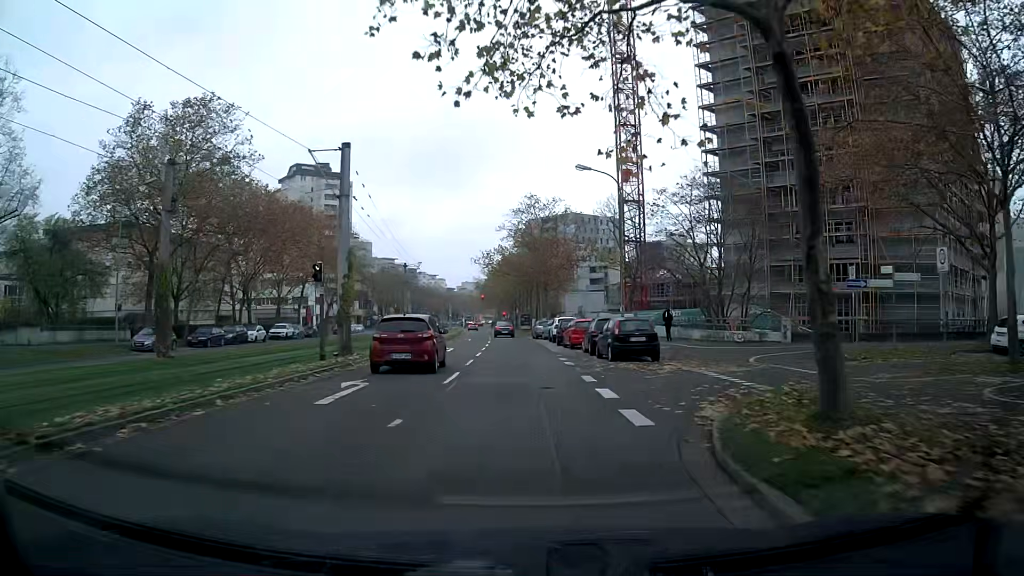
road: tertiary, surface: asphalt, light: Day
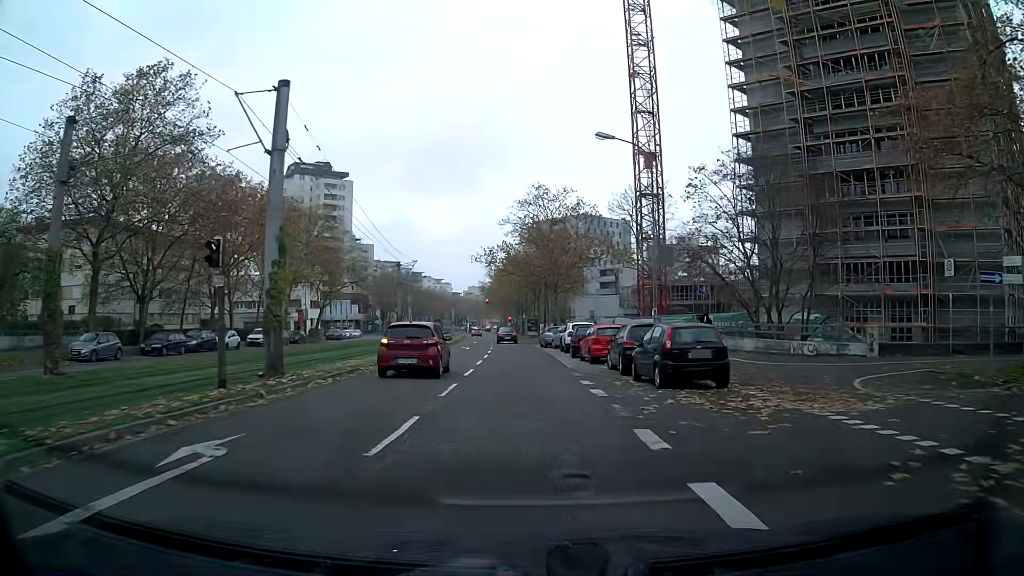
(0.0, +7.2) m; -1°
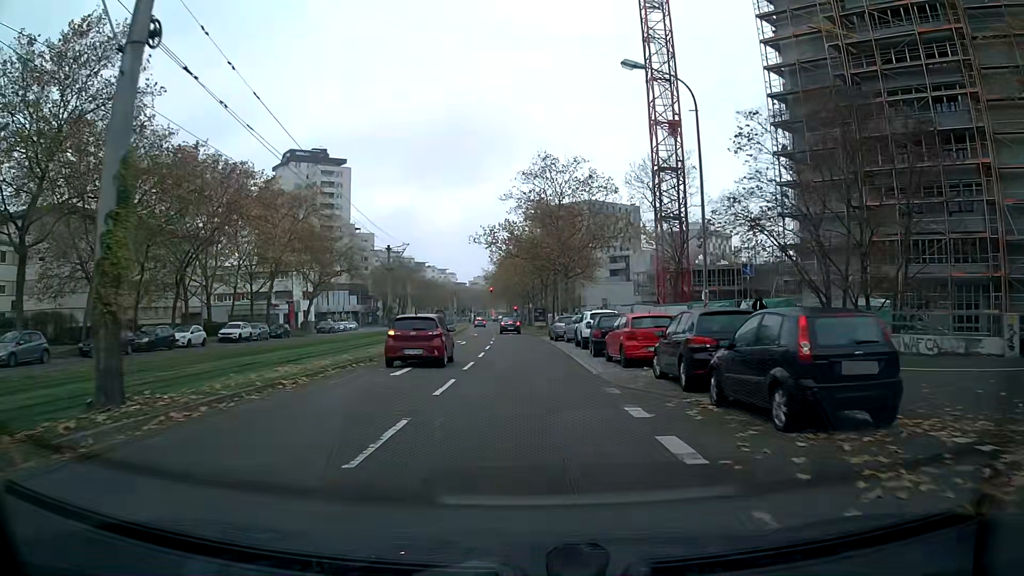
(0.0, +7.2) m; -1°
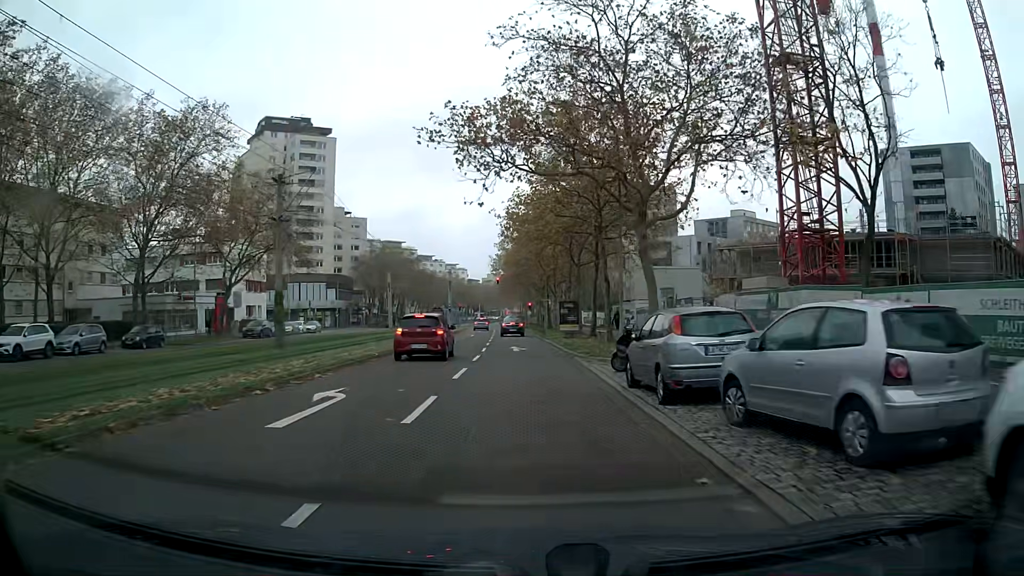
(-0.4, +28.3) m; -2°
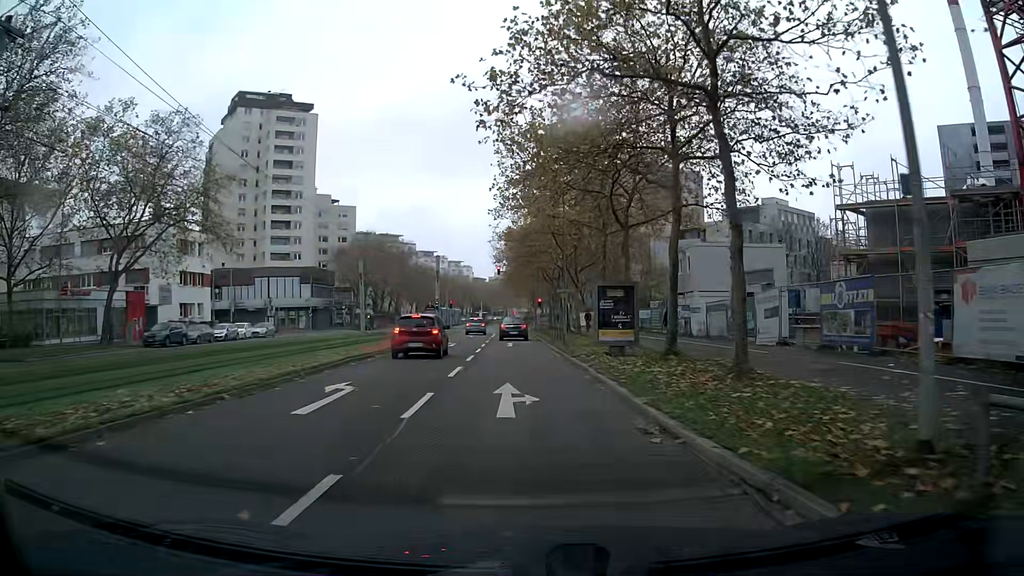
(-0.1, +18.6) m; -1°
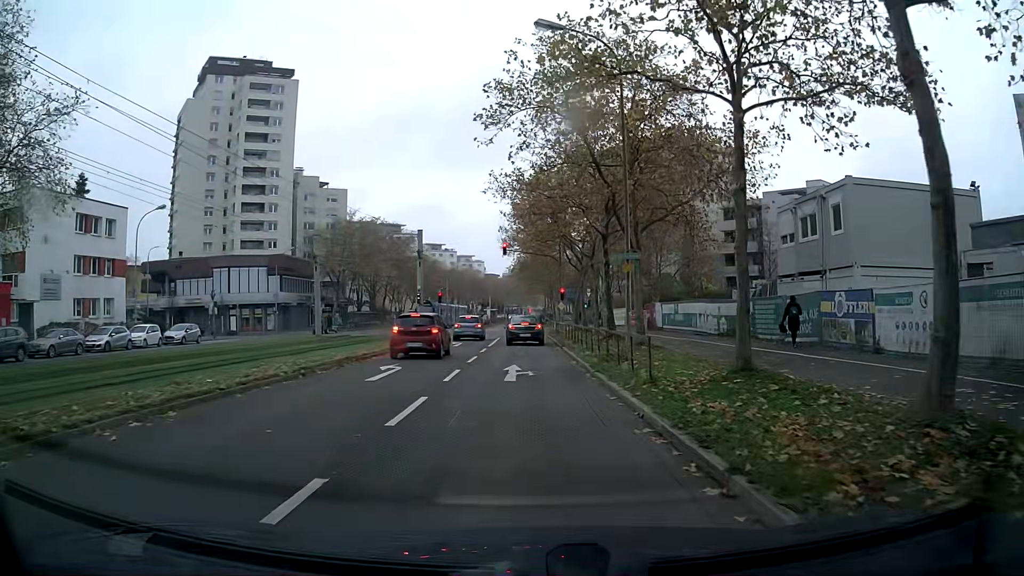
(-0.2, +19.1) m; -1°
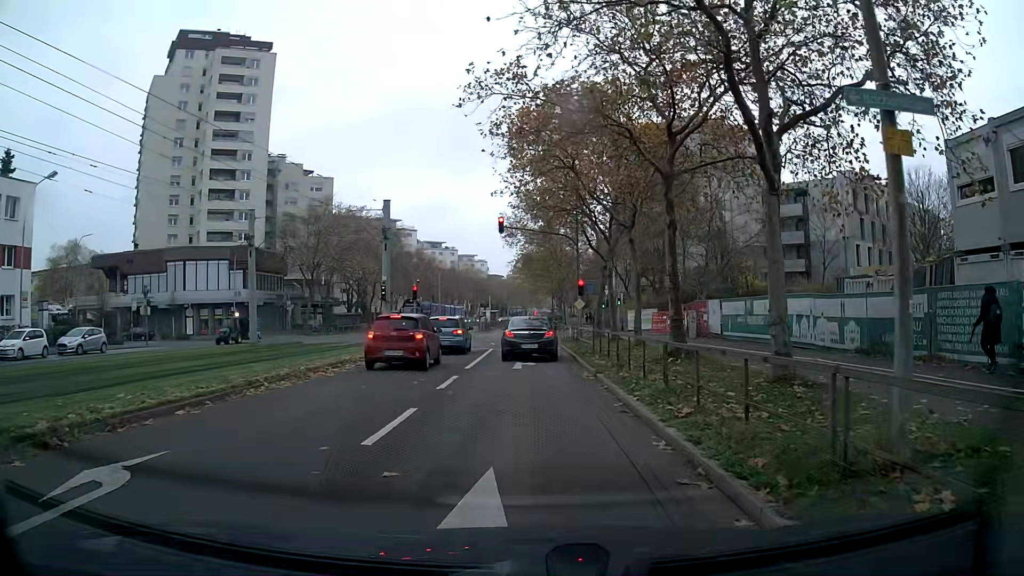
(0.0, +13.0) m; 0°
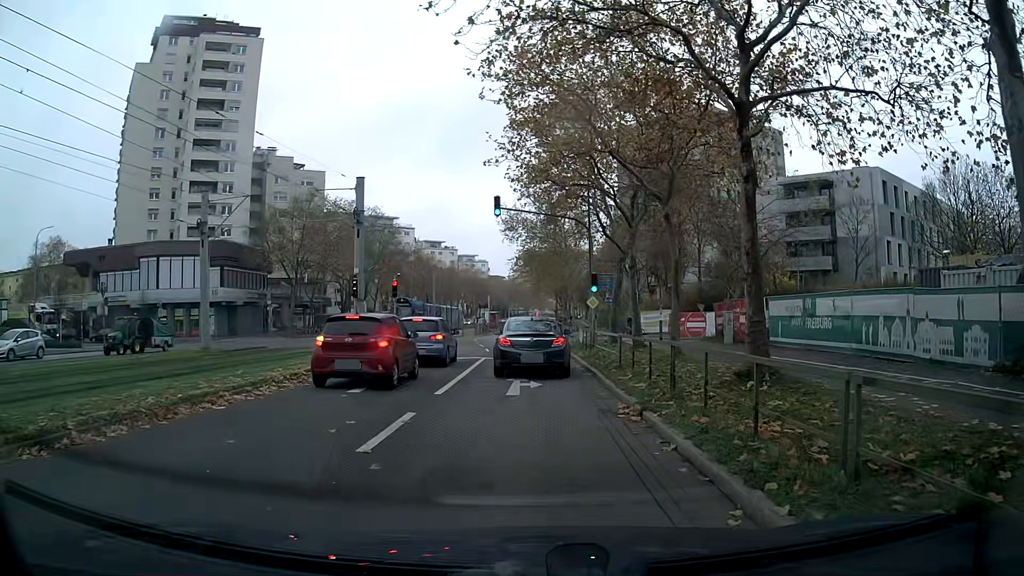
(0.0, +6.1) m; 0°
